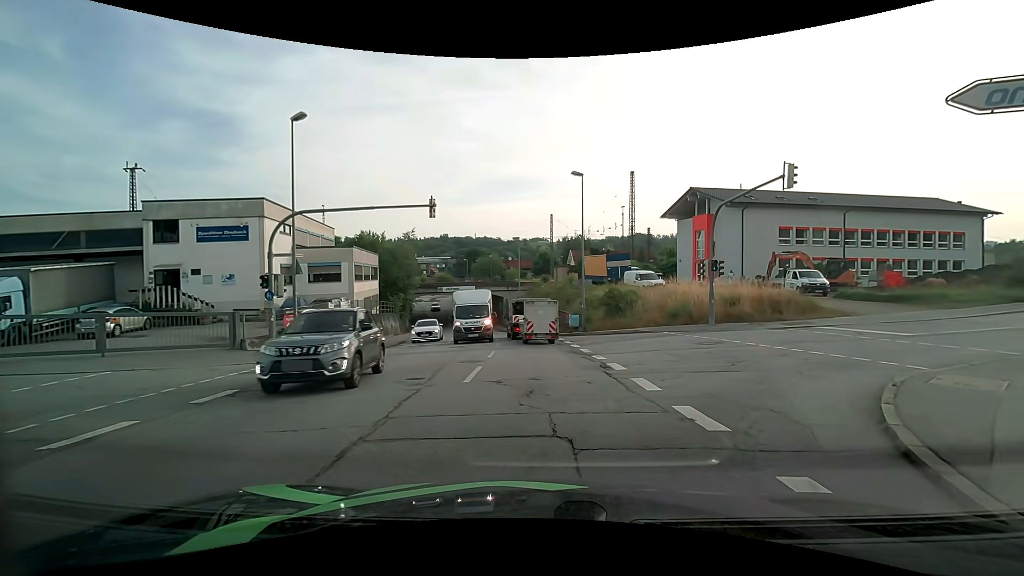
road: tertiary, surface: asphalt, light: Day
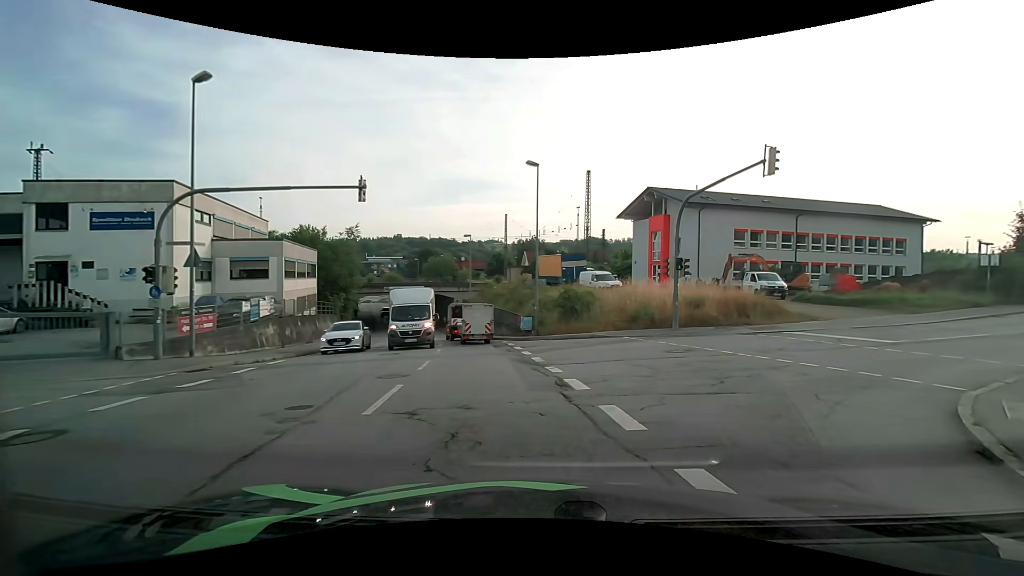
(+0.1, +2.9) m; +5°
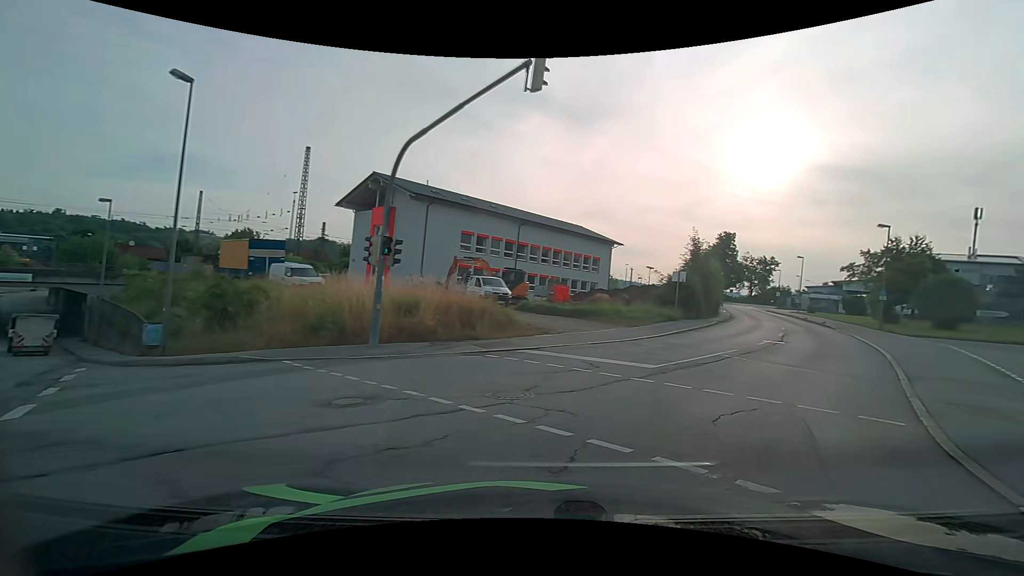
(+1.9, +8.2) m; +31°
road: residential
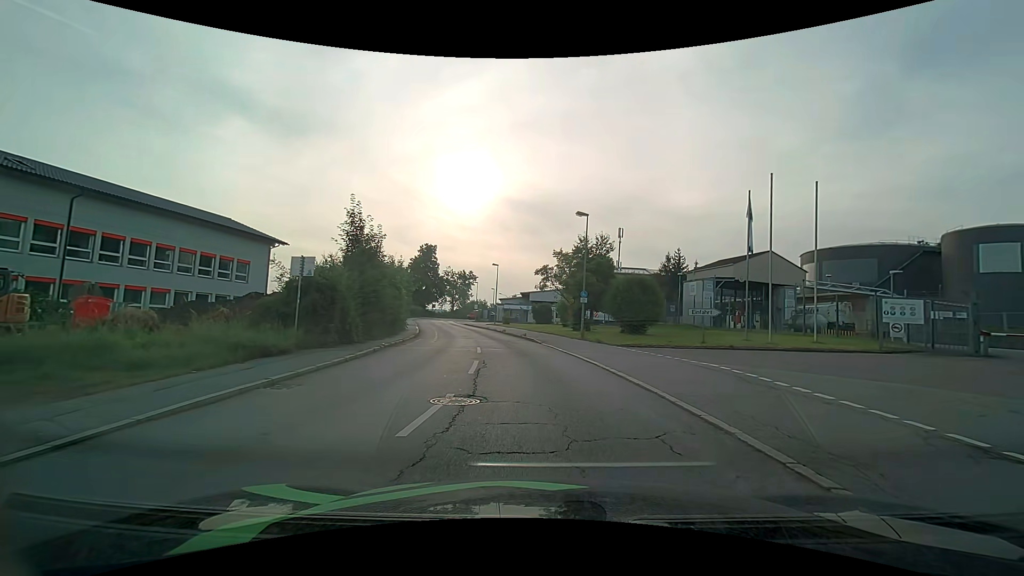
(+5.6, +14.4) m; +32°
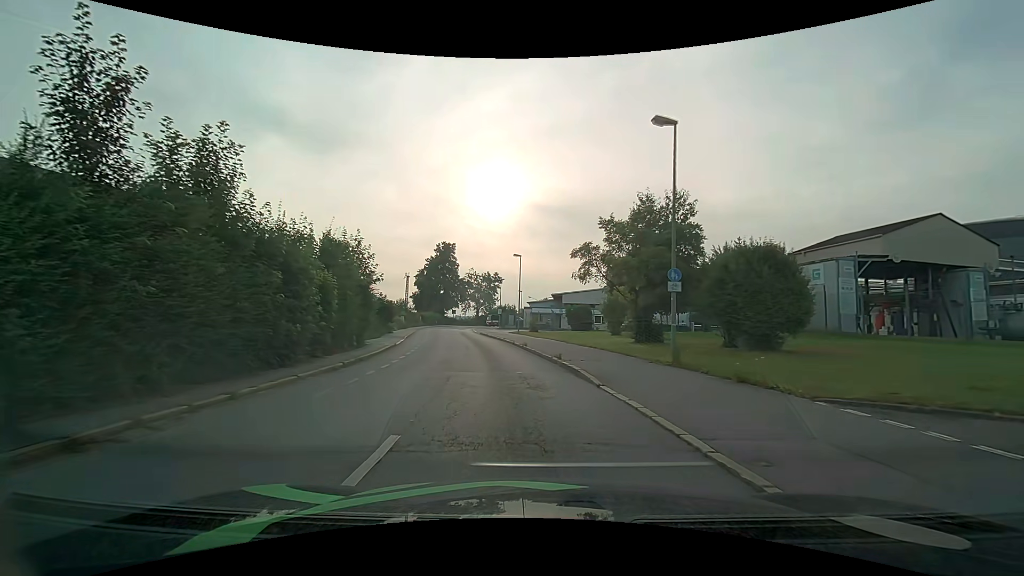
(-0.4, +15.2) m; -4°
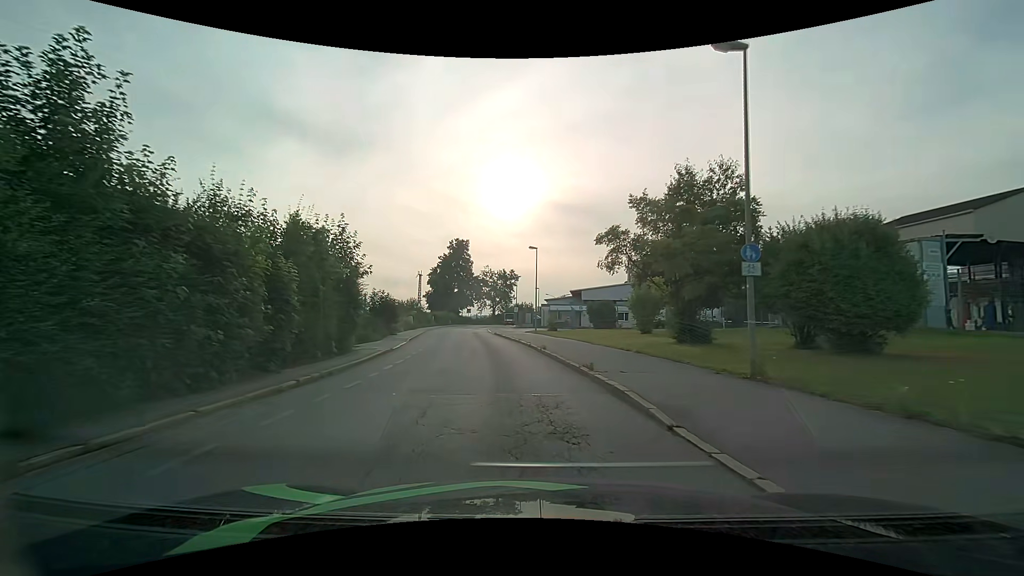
(-0.1, +4.3) m; -2°
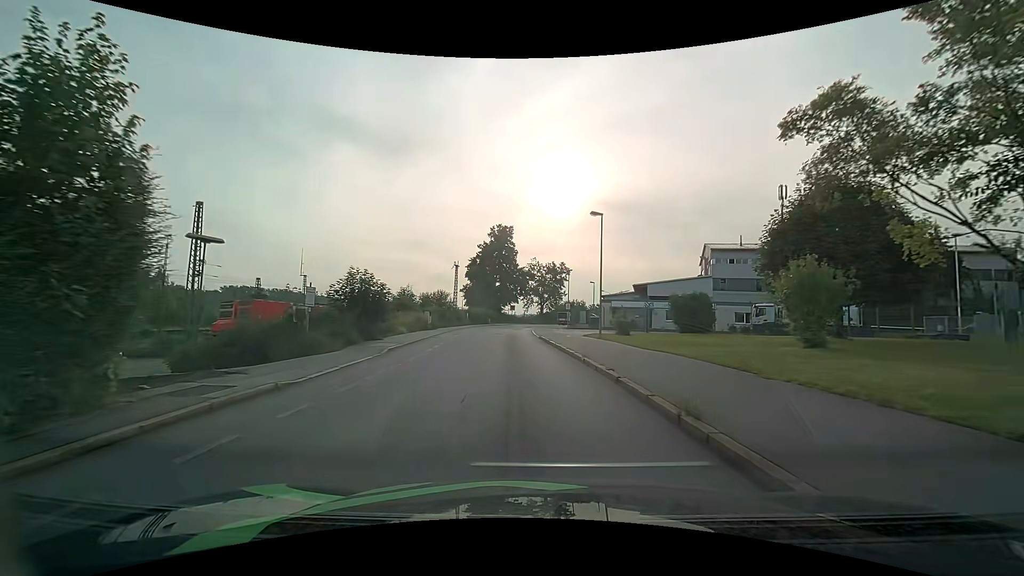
(-0.9, +14.5) m; -6°
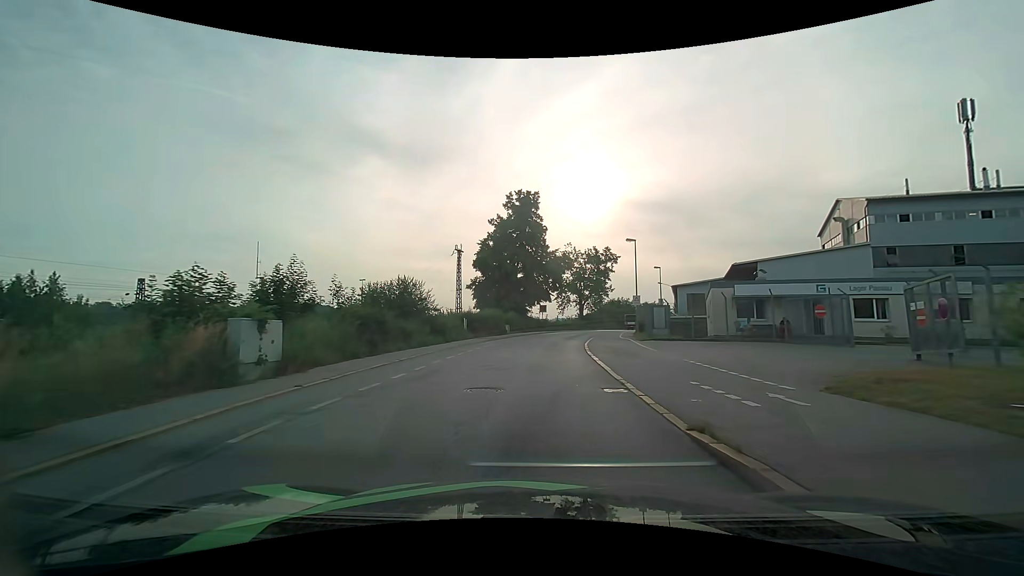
(-1.4, +27.9) m; -4°
(0, +10) (0, +20) (+1, +30) (+2, +40) (+3, +50) (+6, +60) (+8, +69) (+11, +79) (+15, +88) (+19, +97) m
